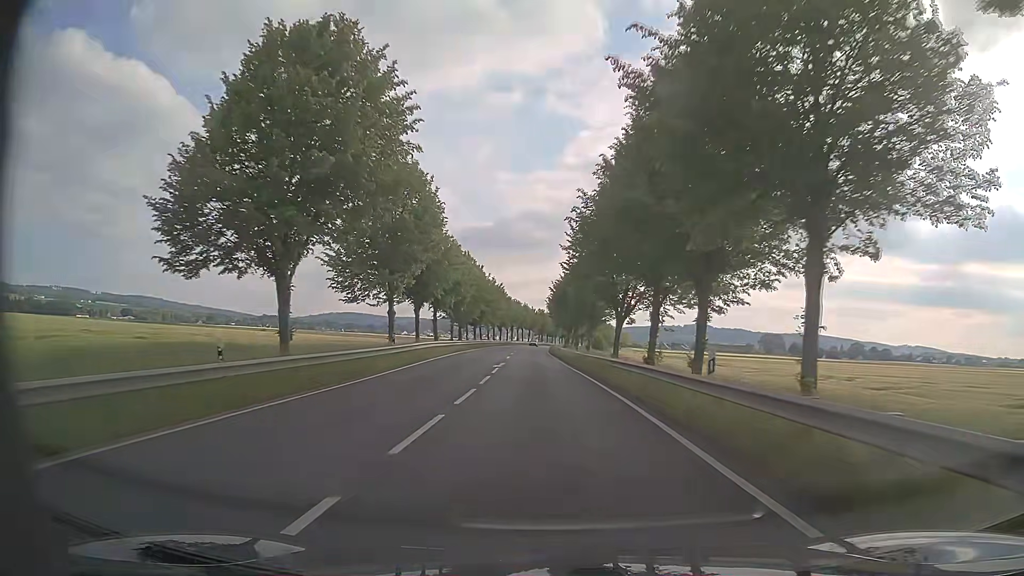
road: primary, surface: asphalt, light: Day
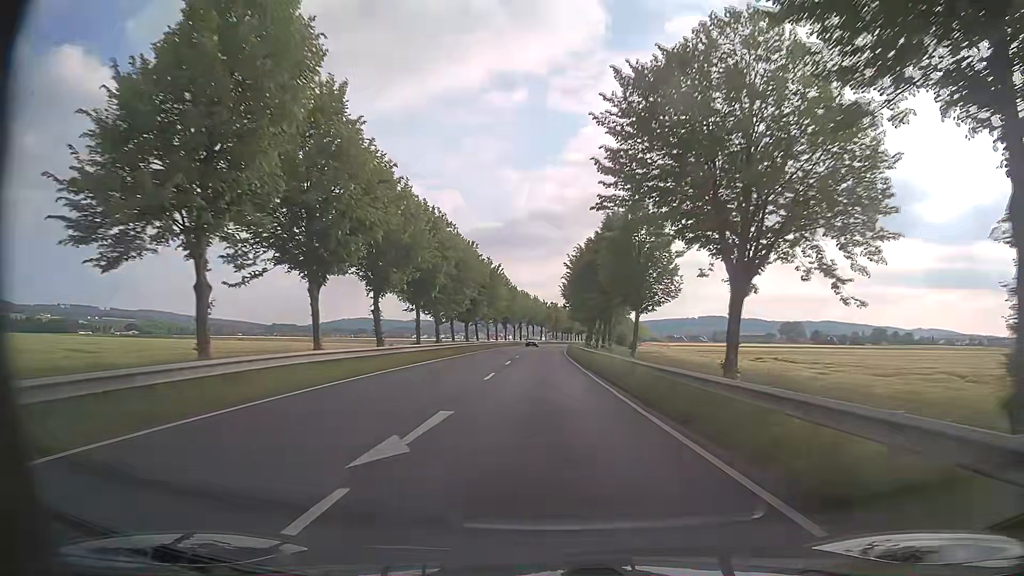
(-0.2, +24.0) m; -1°
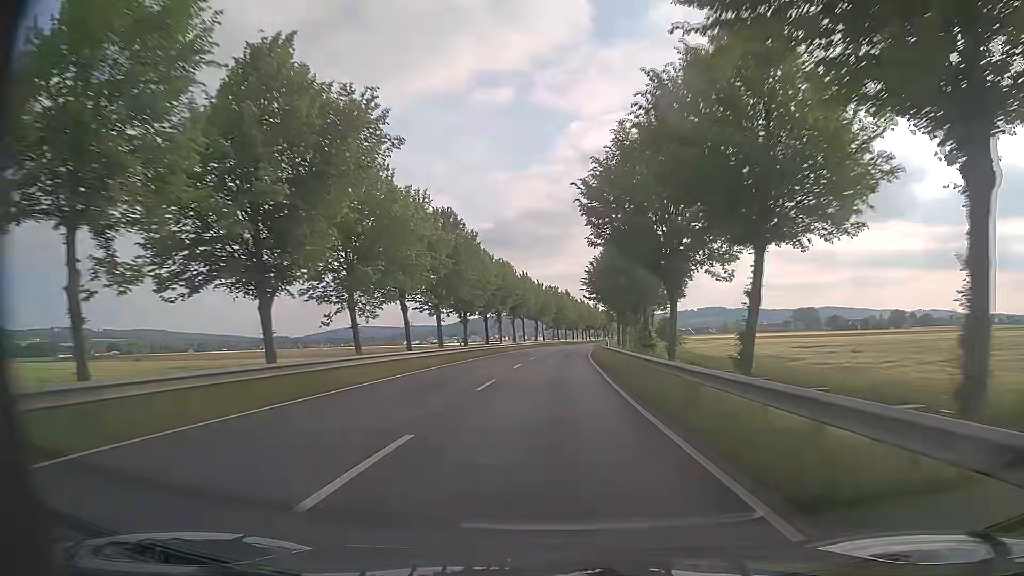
(-0.5, +51.4) m; 0°
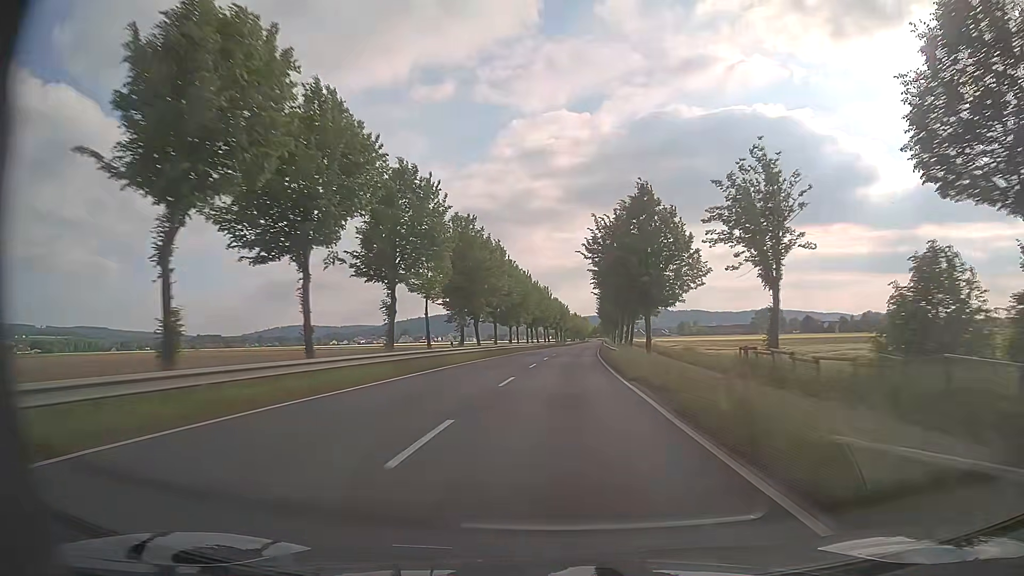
(+2.6, +69.9) m; +5°
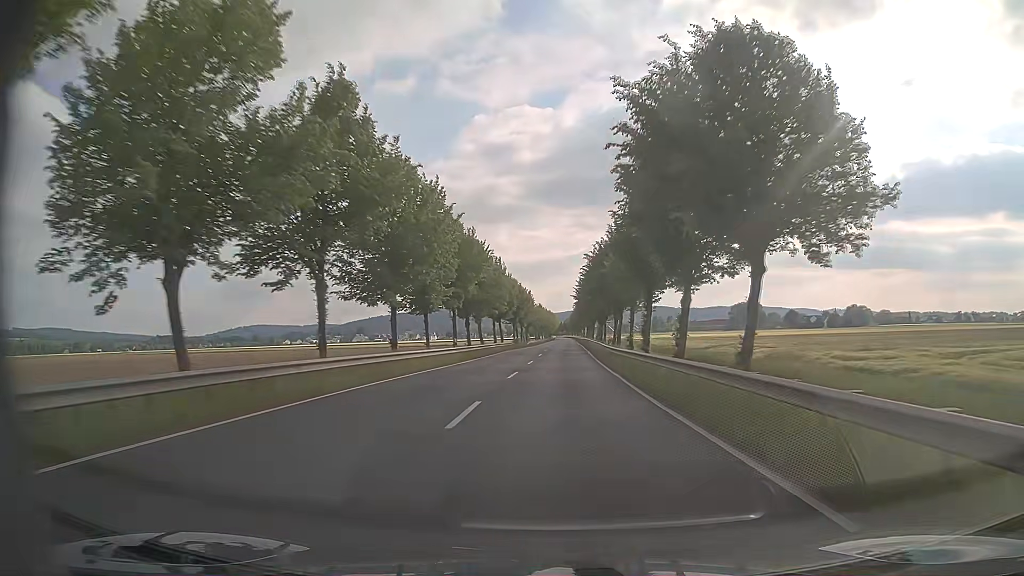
(+1.6, +44.8) m; +4°
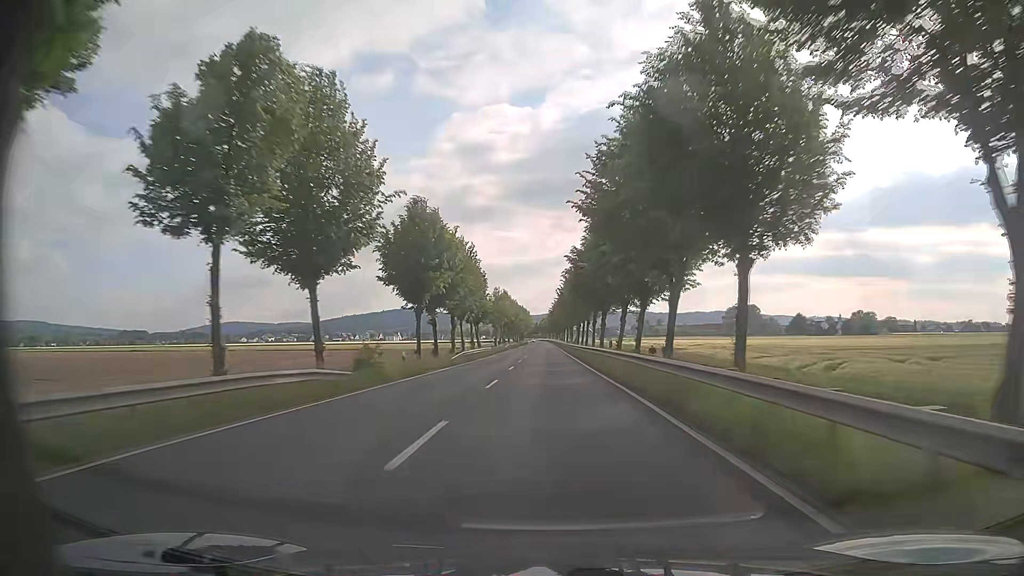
(+0.9, +62.7) m; +2°
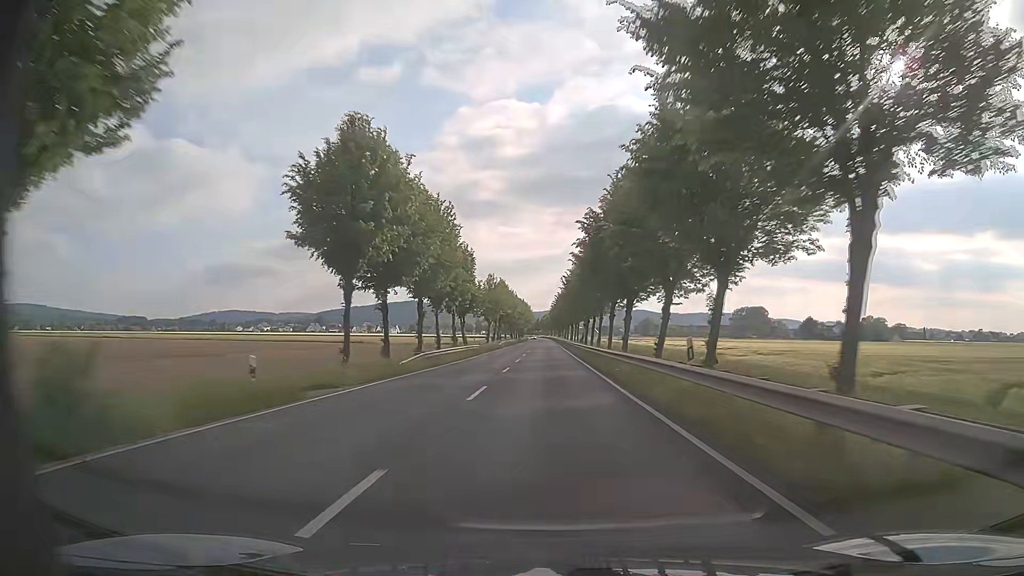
(-0.1, +16.0) m; 0°
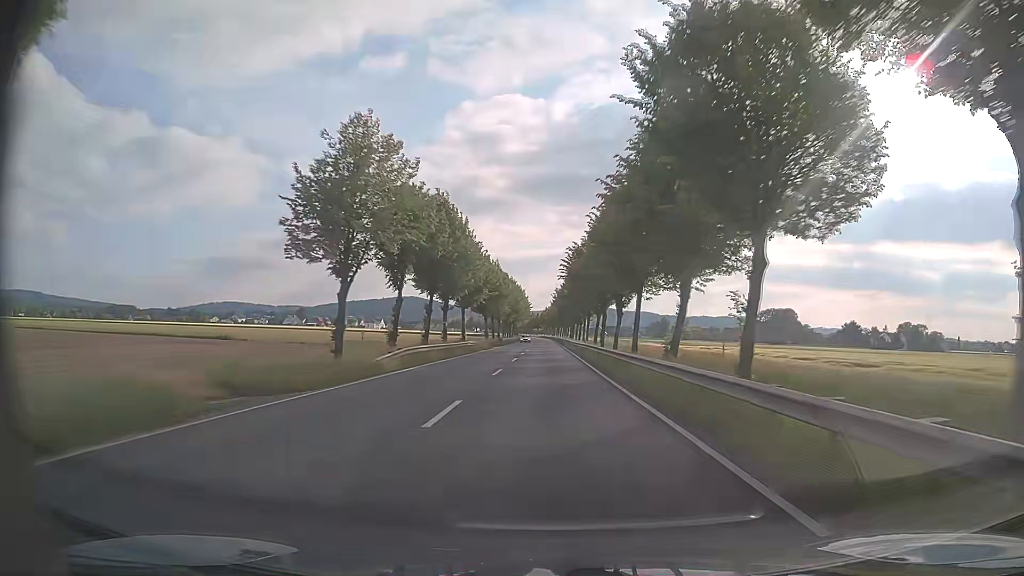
(-0.2, +64.7) m; 0°
(0, +10) (0, +20) (0, +30) (0, +40) (0, +50) (0, +60) (0, +70) (0, +80) (0, +90) (0, +100) m
